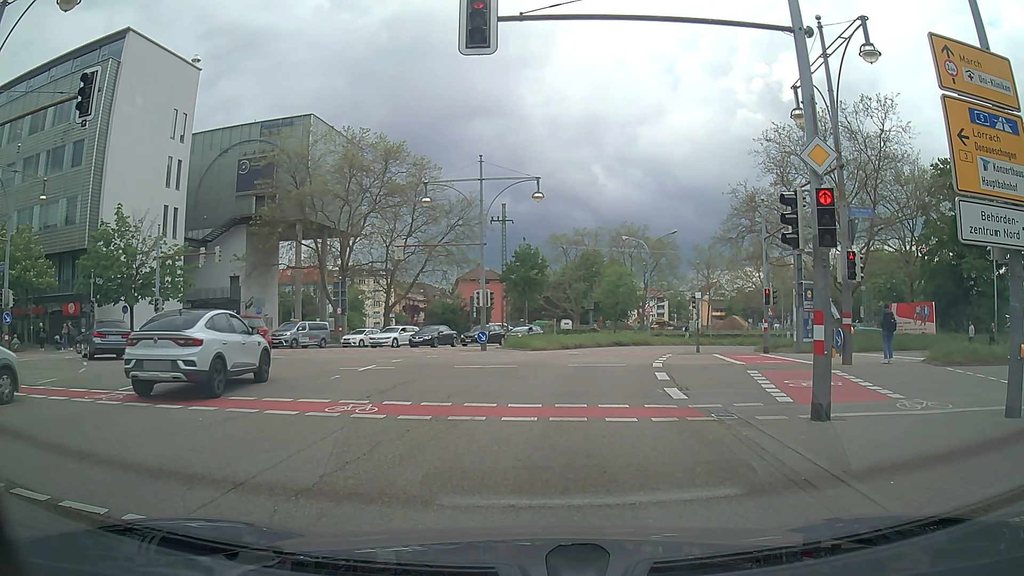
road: primary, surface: asphalt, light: Day
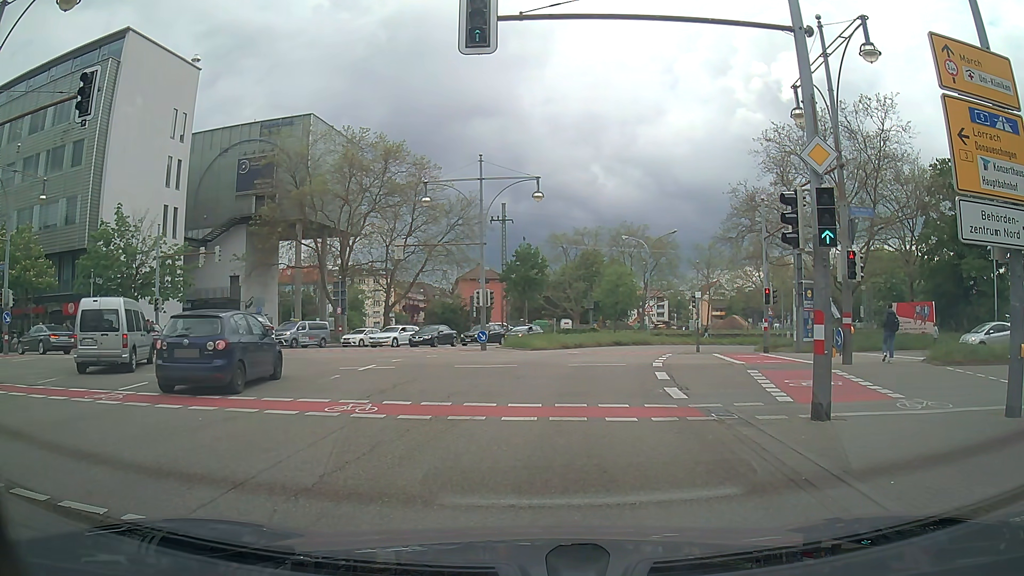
(0.0, 0.0) m; 0°
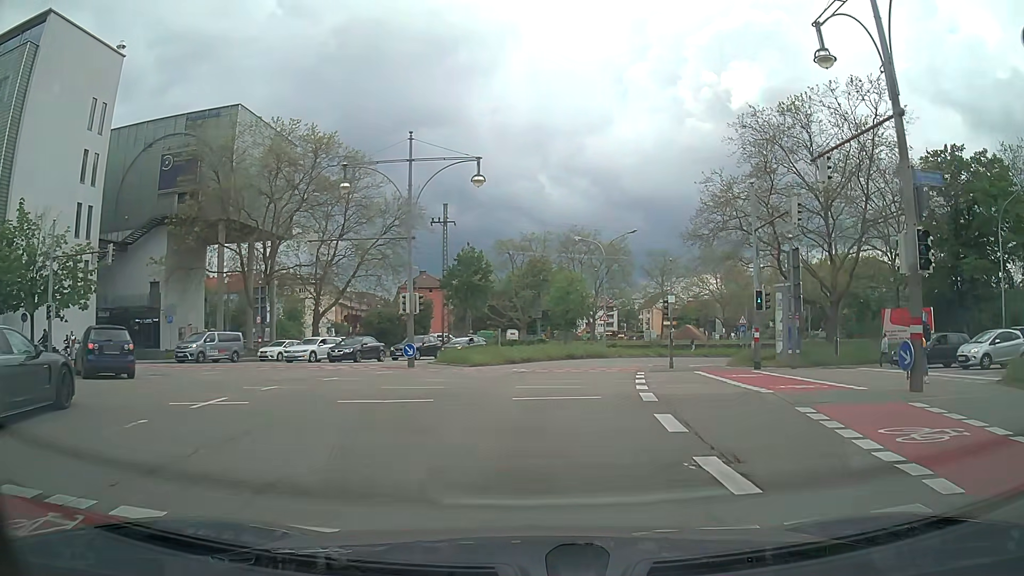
(+0.4, +7.3) m; +6°
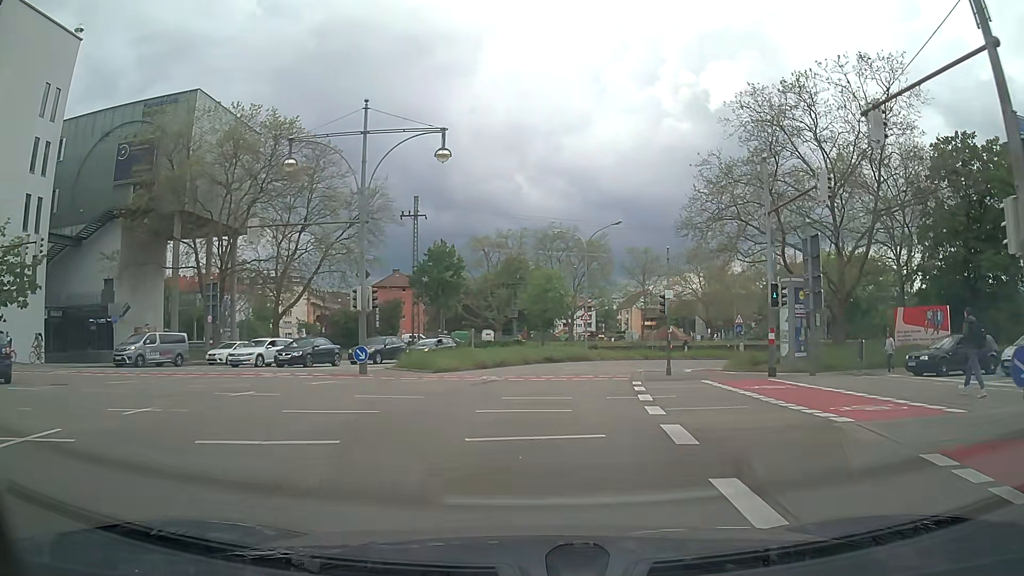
(+0.1, +4.8) m; +3°
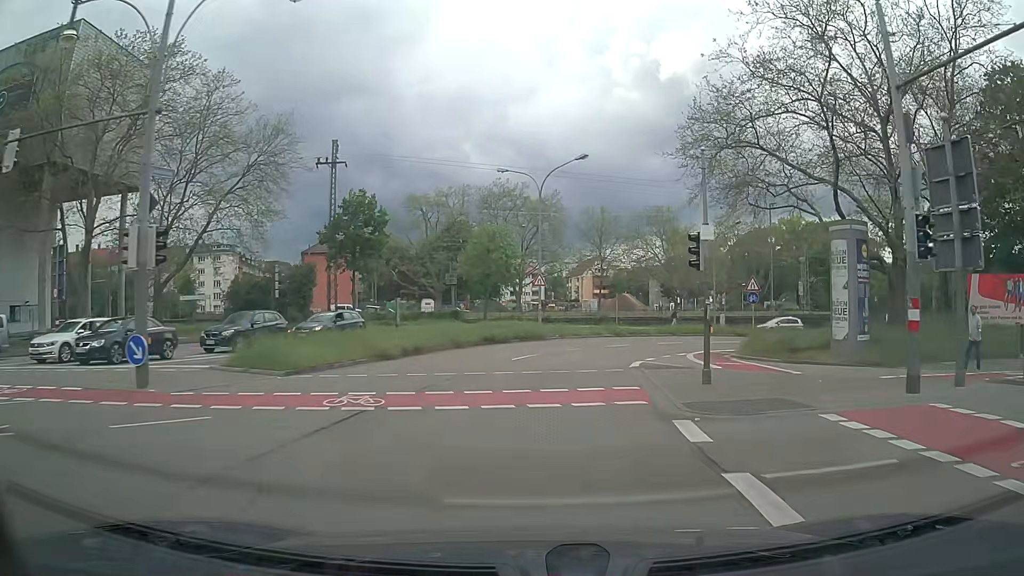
(+0.4, +12.6) m; +4°
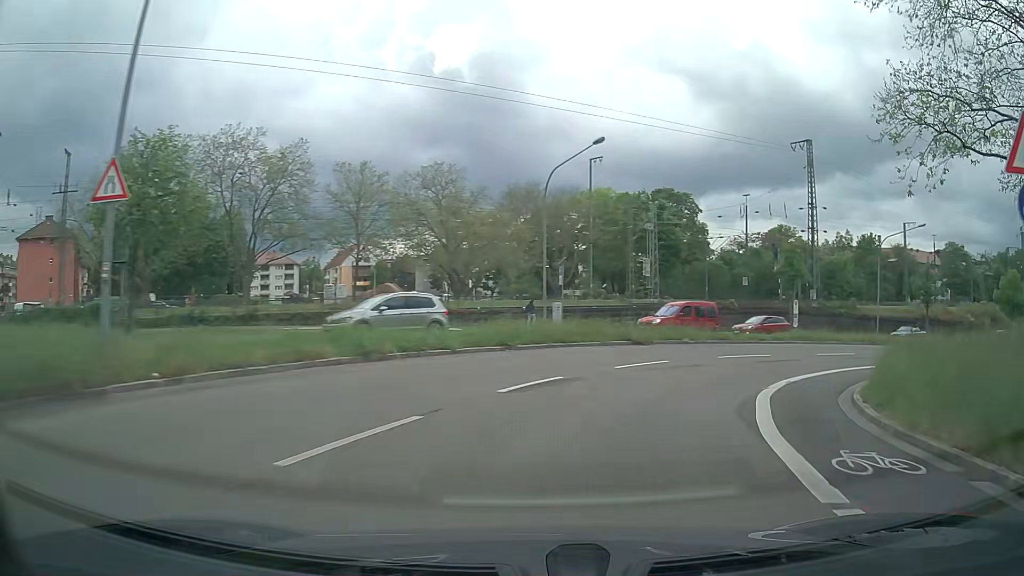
(+2.9, +27.2) m; +19°
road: secondary
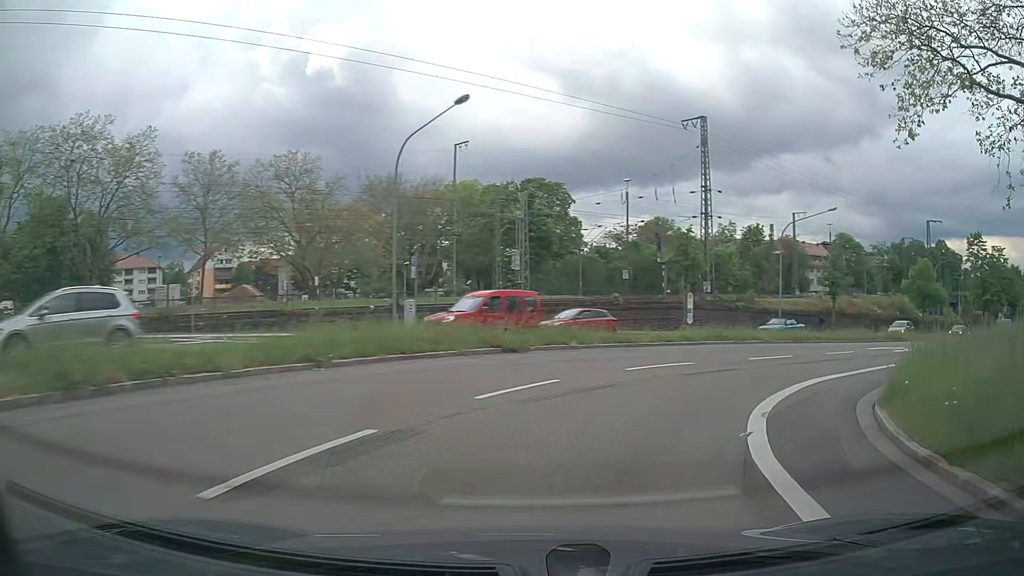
(+0.6, +6.6) m; +11°
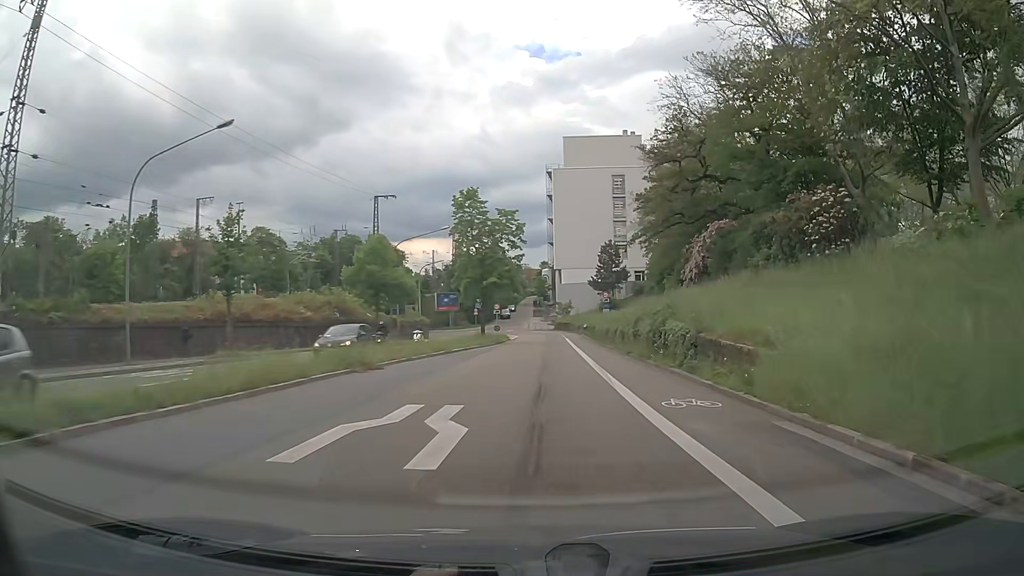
(+11.8, +23.1) m; +50°
